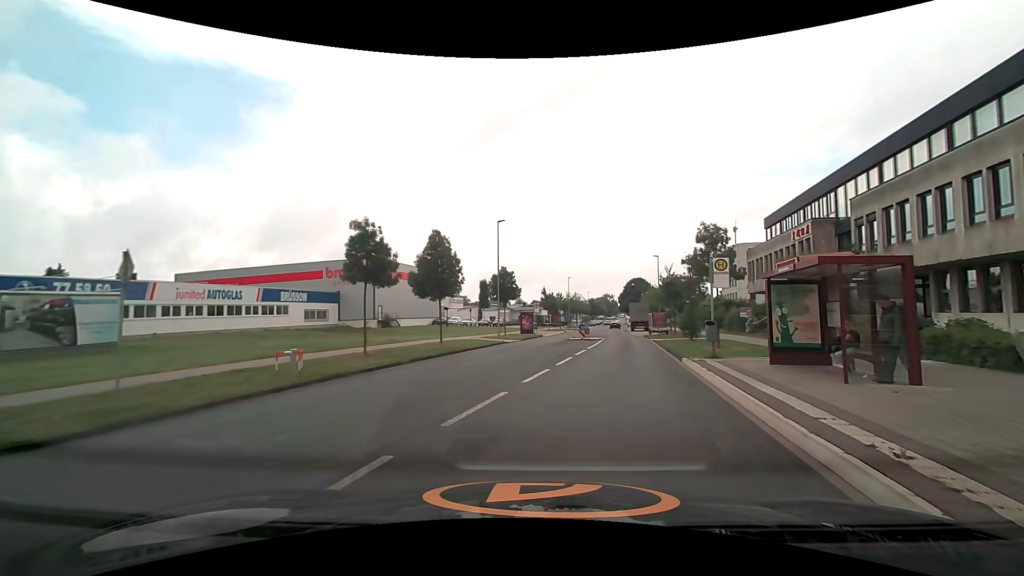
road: unclassified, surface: asphalt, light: Day
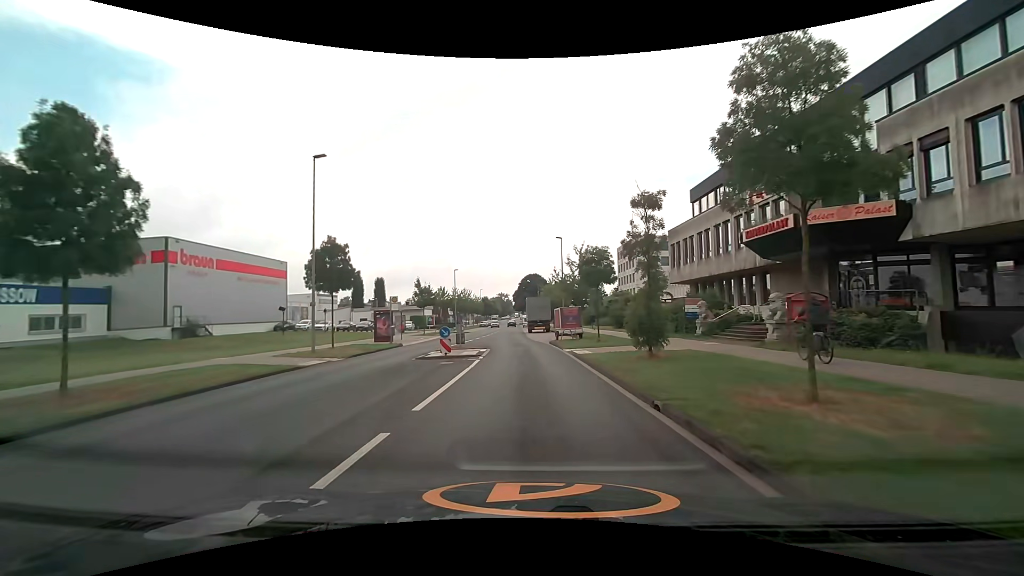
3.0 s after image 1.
(+2.4, +17.0) m; +11°
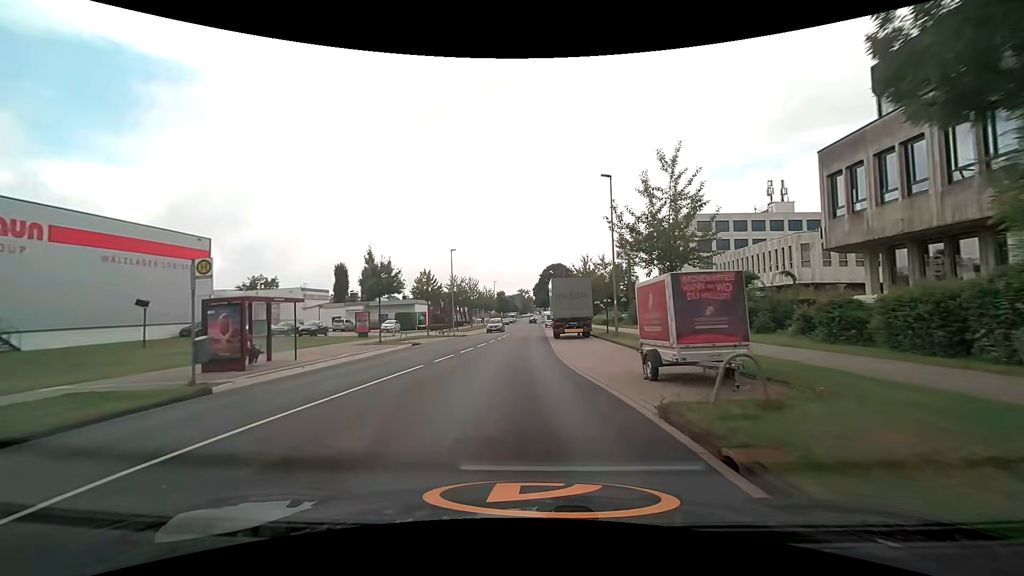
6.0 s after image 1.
(-0.3, +22.9) m; -2°
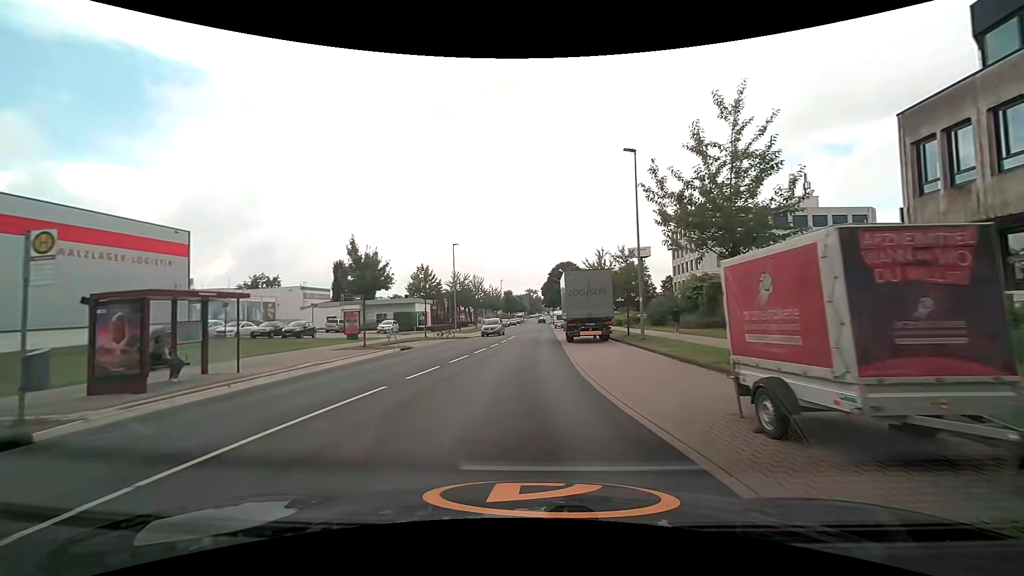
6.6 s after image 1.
(-0.1, +4.9) m; -1°
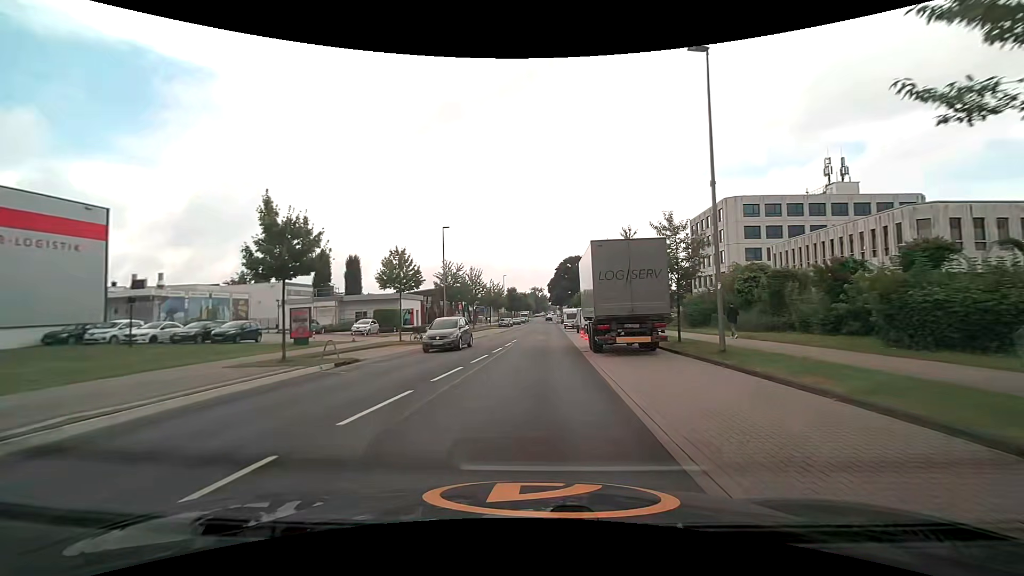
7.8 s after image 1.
(-0.1, +10.1) m; 0°
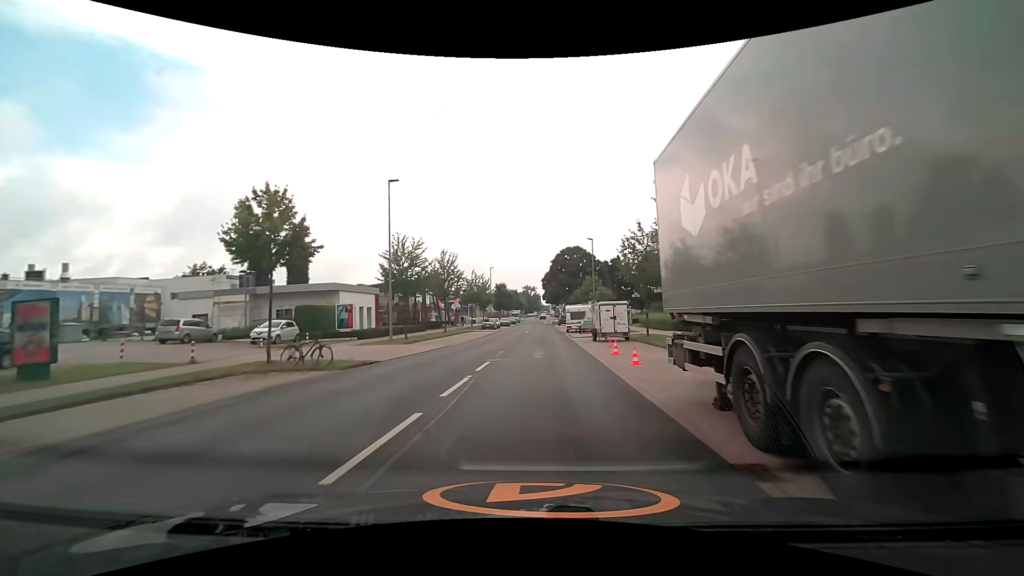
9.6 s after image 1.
(0.0, +16.1) m; +1°
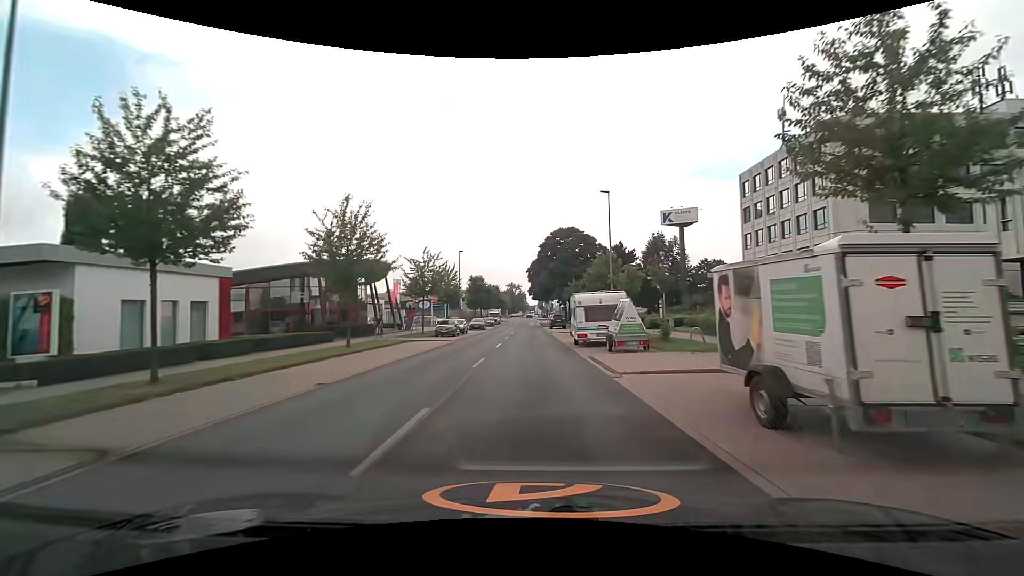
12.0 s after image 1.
(+0.2, +22.2) m; +2°
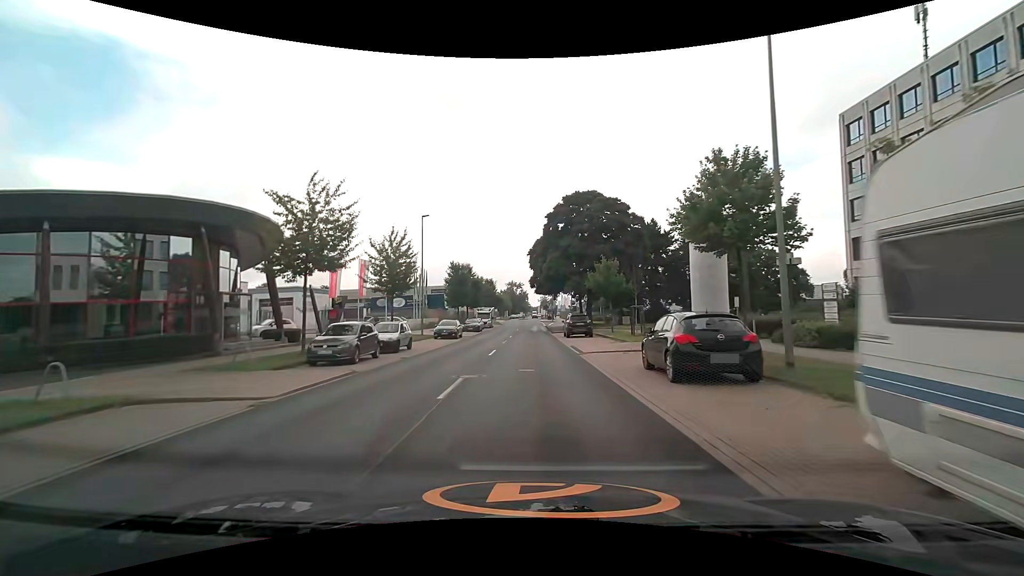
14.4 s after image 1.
(-0.2, +24.0) m; -1°
(0, +10) (0, +20) (0, +30) (0, +40) (0, +50) (0, +60) (0, +70) (0, +80) (0, +90) (0, +100) m
